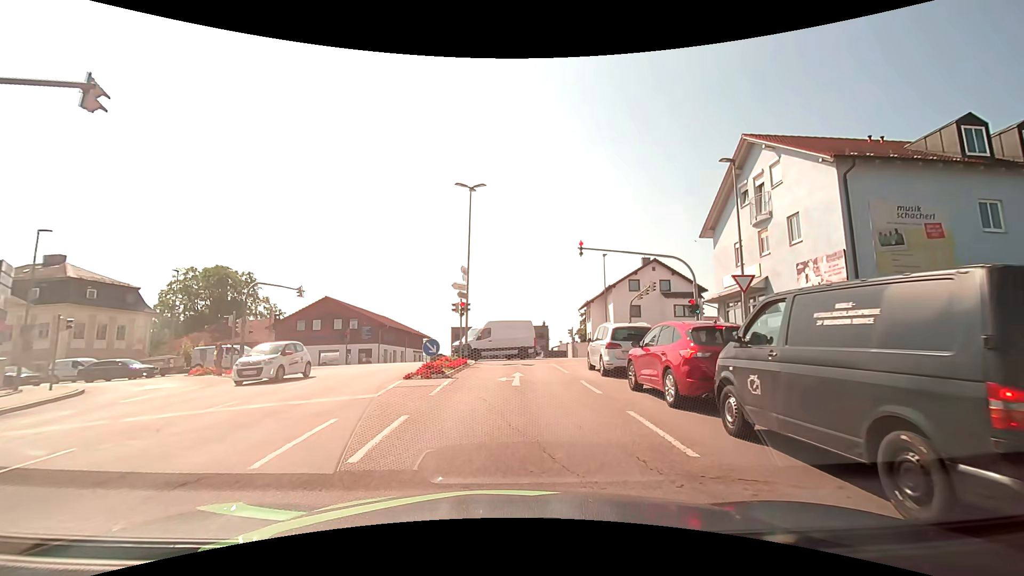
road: tertiary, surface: asphalt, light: Day
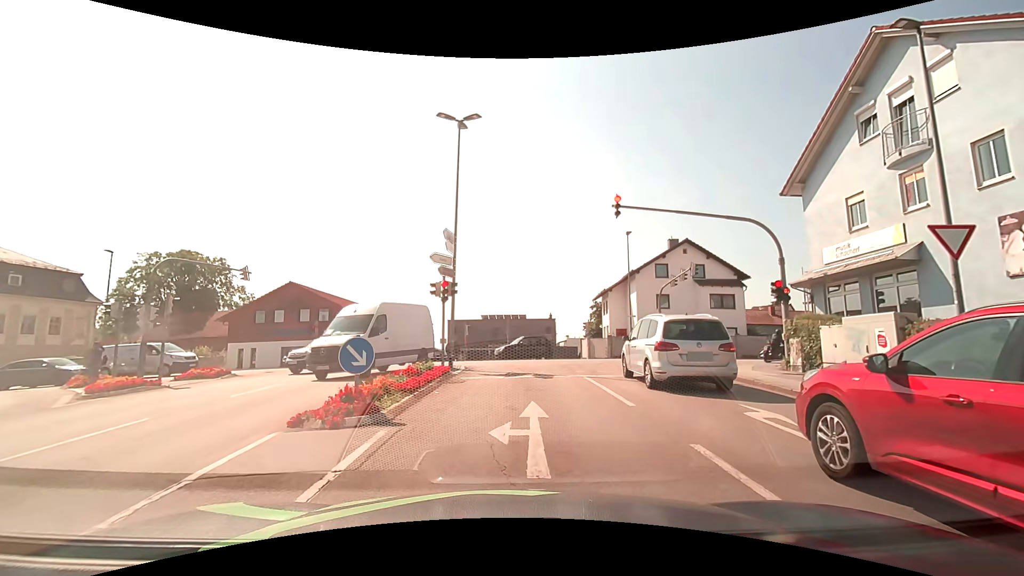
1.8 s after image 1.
(-0.1, +8.5) m; -1°
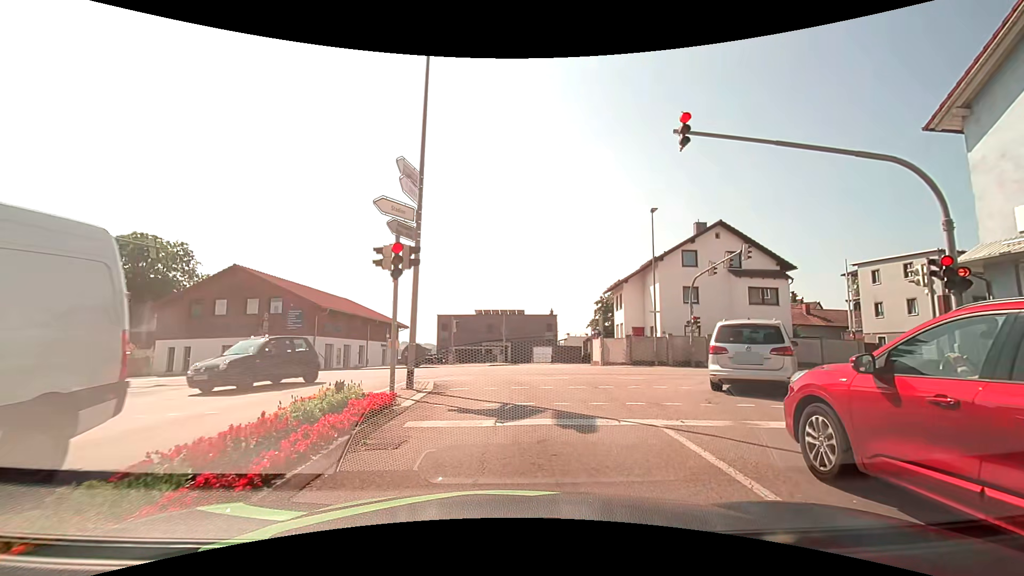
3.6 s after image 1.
(+0.1, +7.5) m; 0°
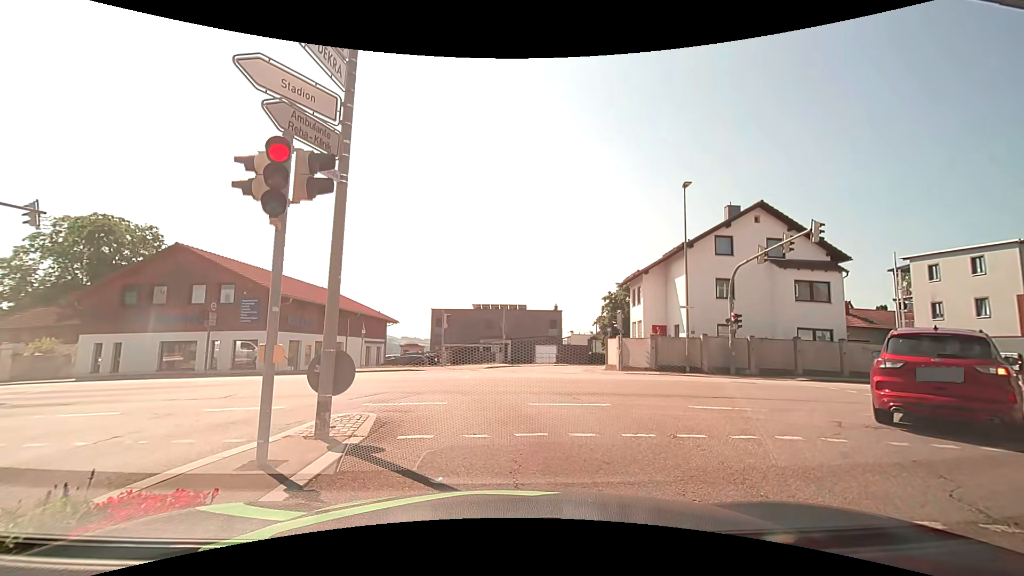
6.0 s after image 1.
(0.0, +5.4) m; +1°
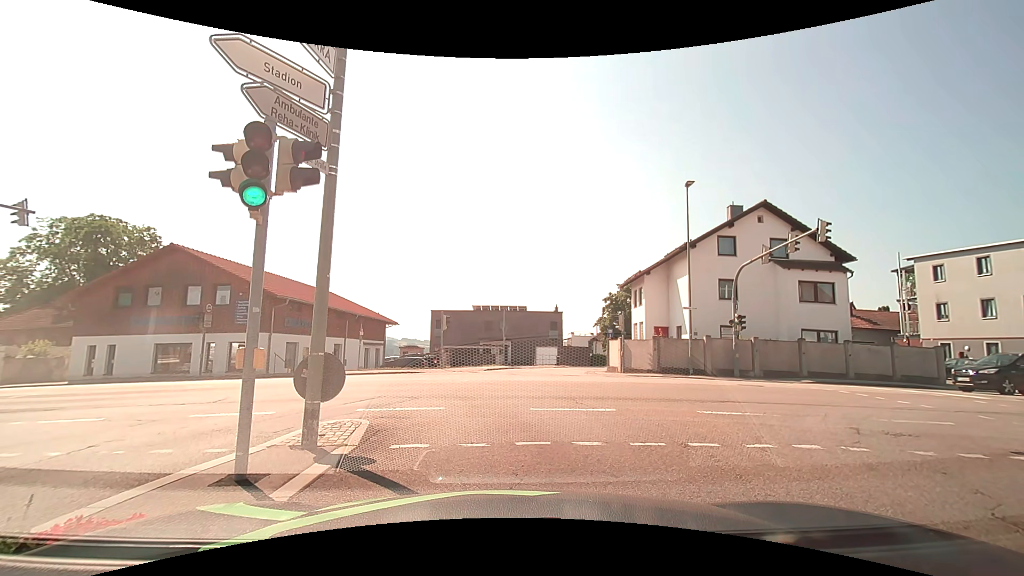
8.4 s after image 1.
(0.0, +0.5) m; 0°
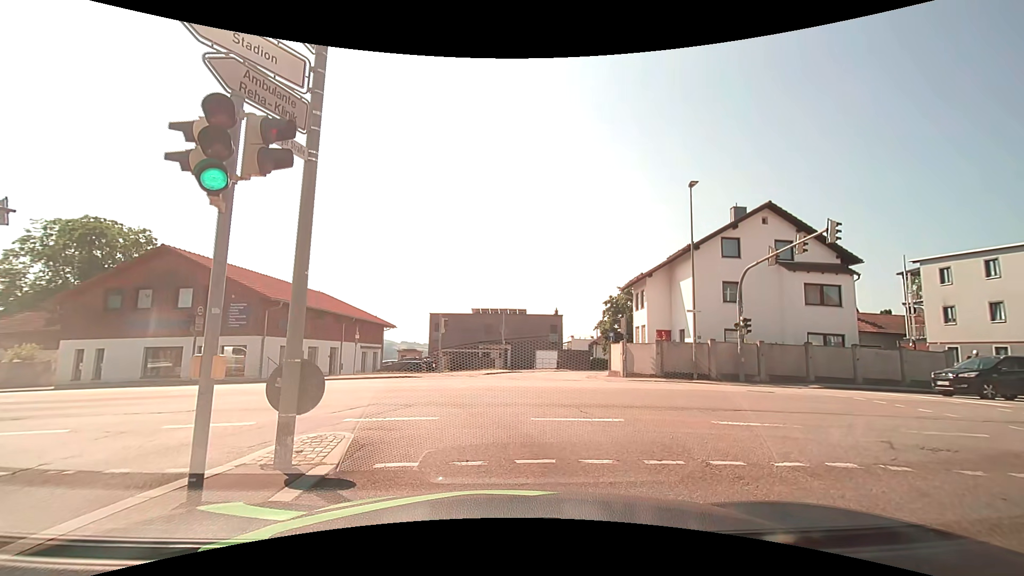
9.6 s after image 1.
(0.0, +0.8) m; 0°
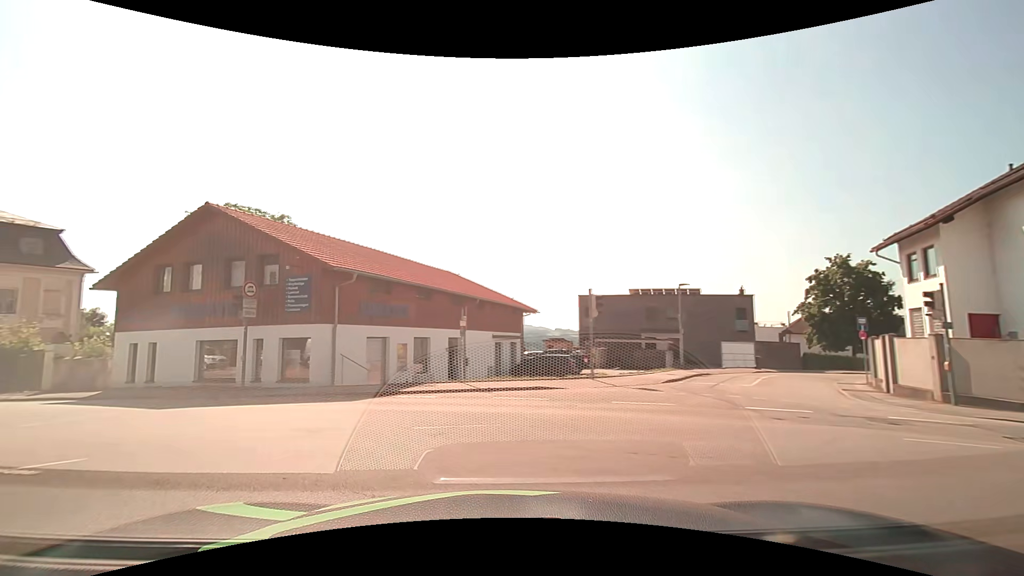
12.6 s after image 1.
(-0.9, +11.2) m; -17°
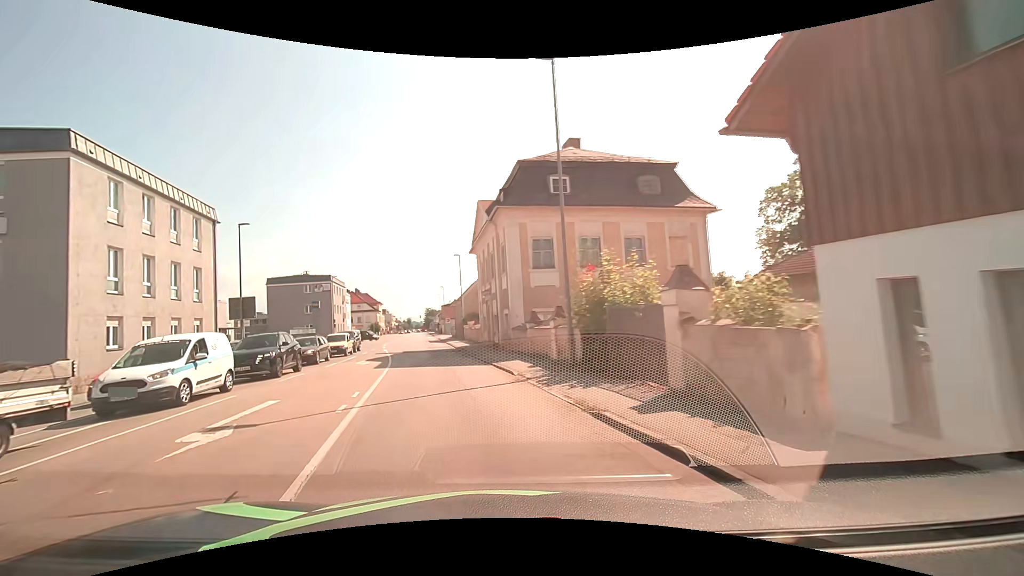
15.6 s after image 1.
(-10.6, +15.3) m; -63°
